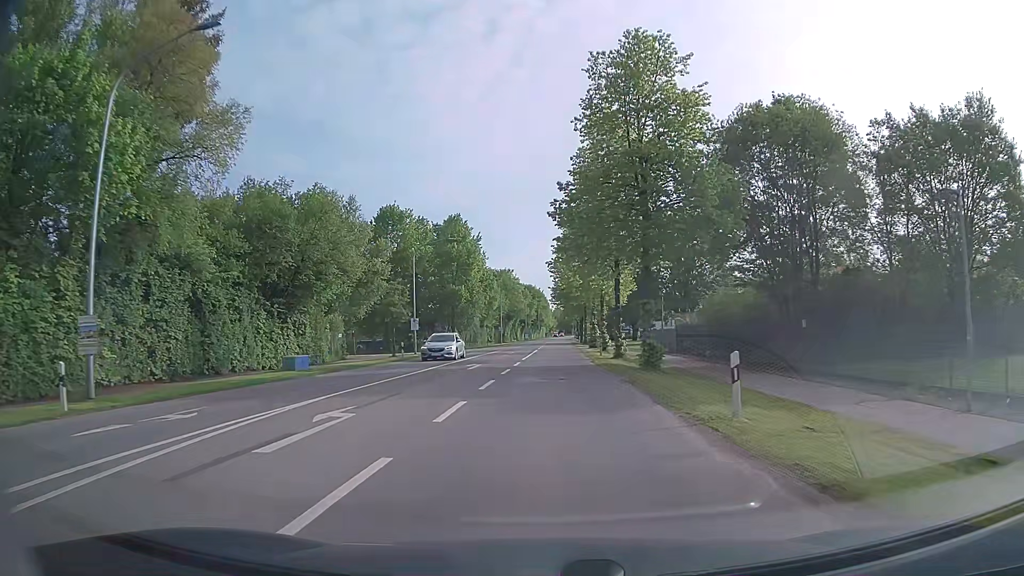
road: tertiary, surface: asphalt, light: Day
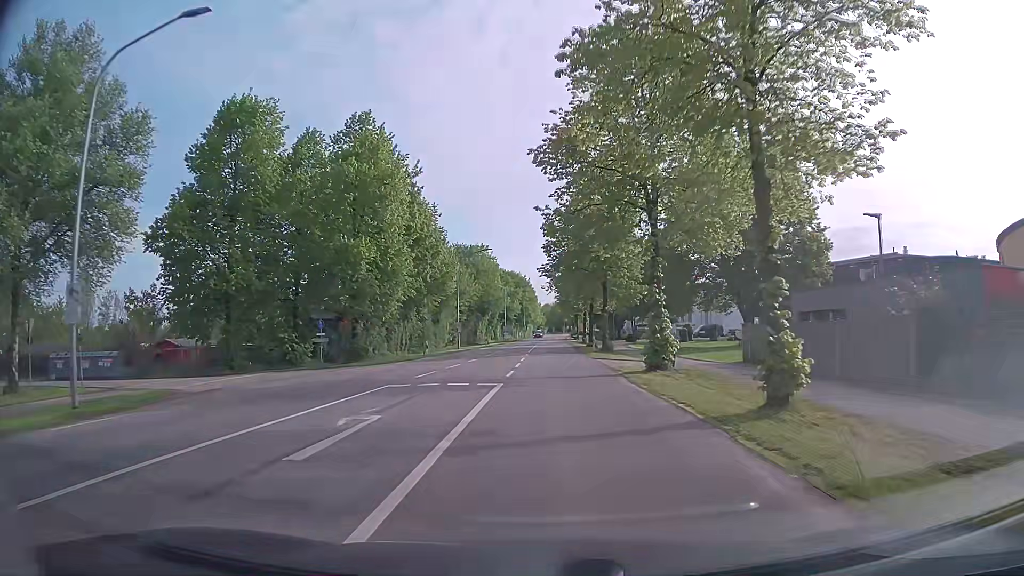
(+0.1, +37.6) m; +1°
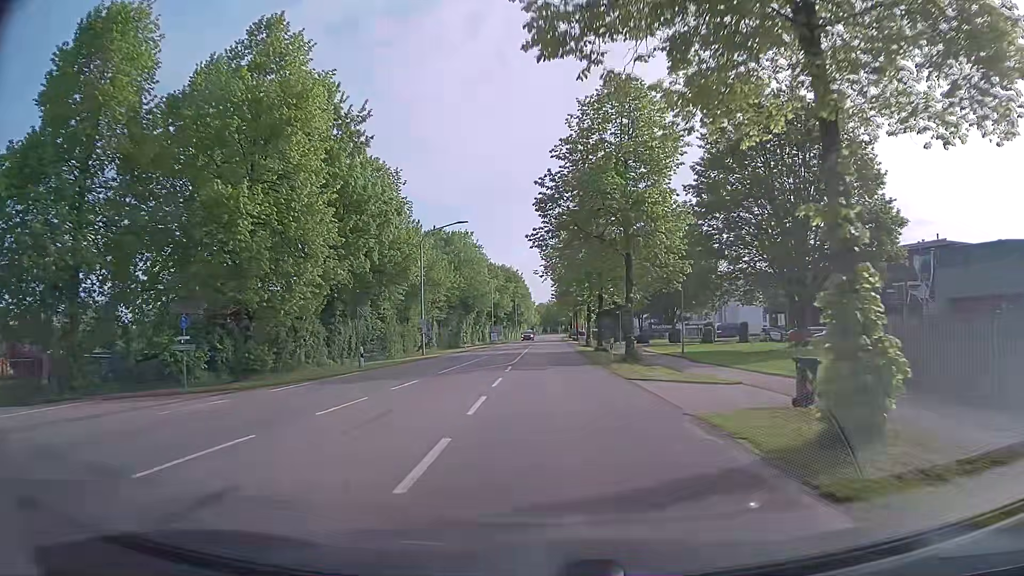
(+0.1, +14.7) m; +1°
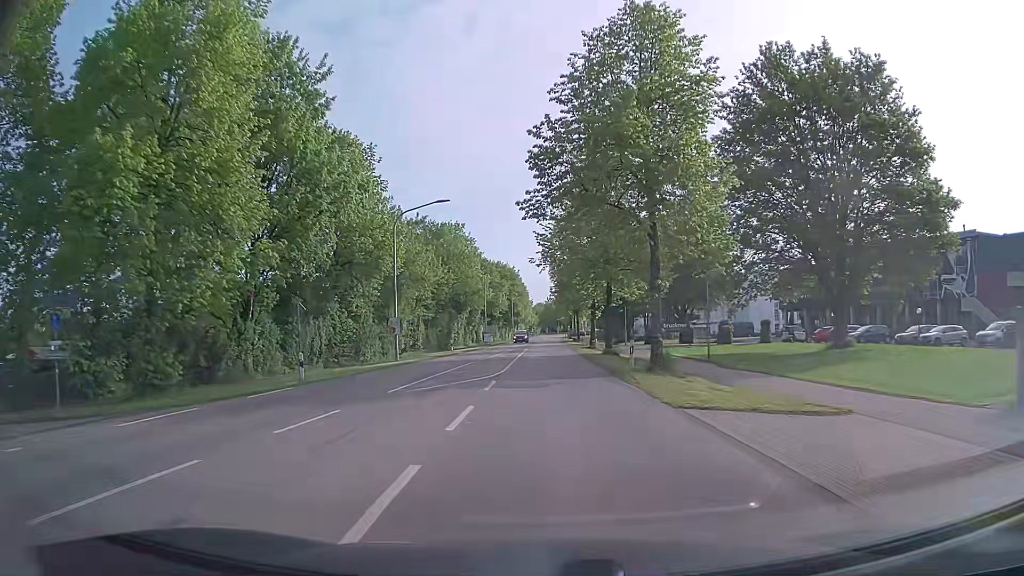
(-0.1, +7.3) m; -1°
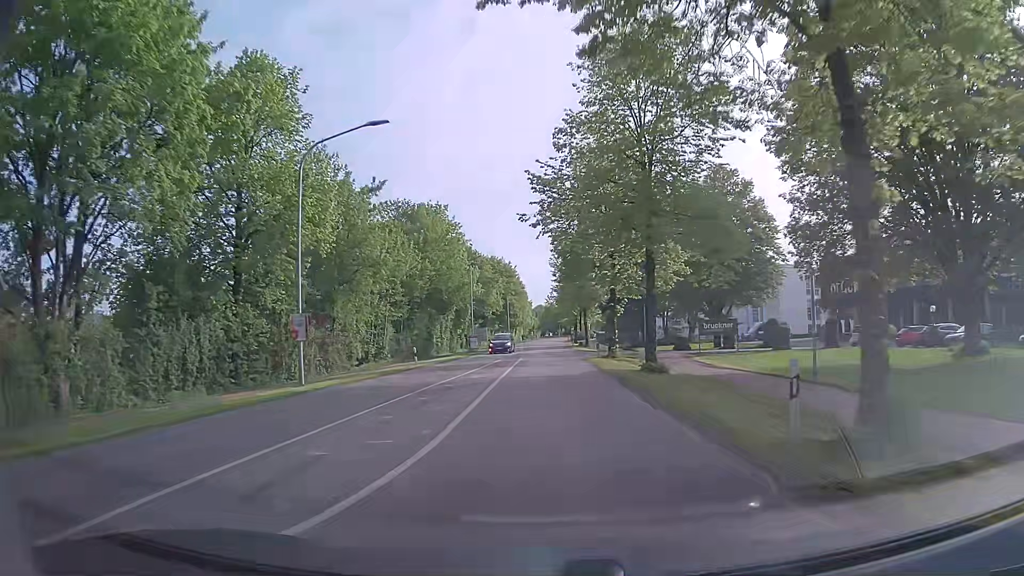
(+0.1, +14.6) m; 0°
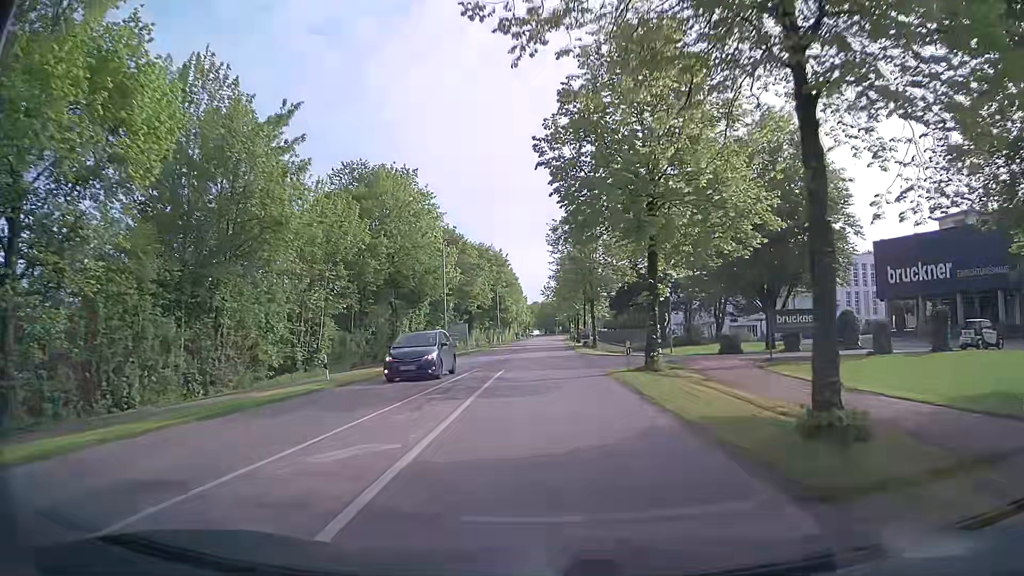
(0.0, +14.7) m; -1°
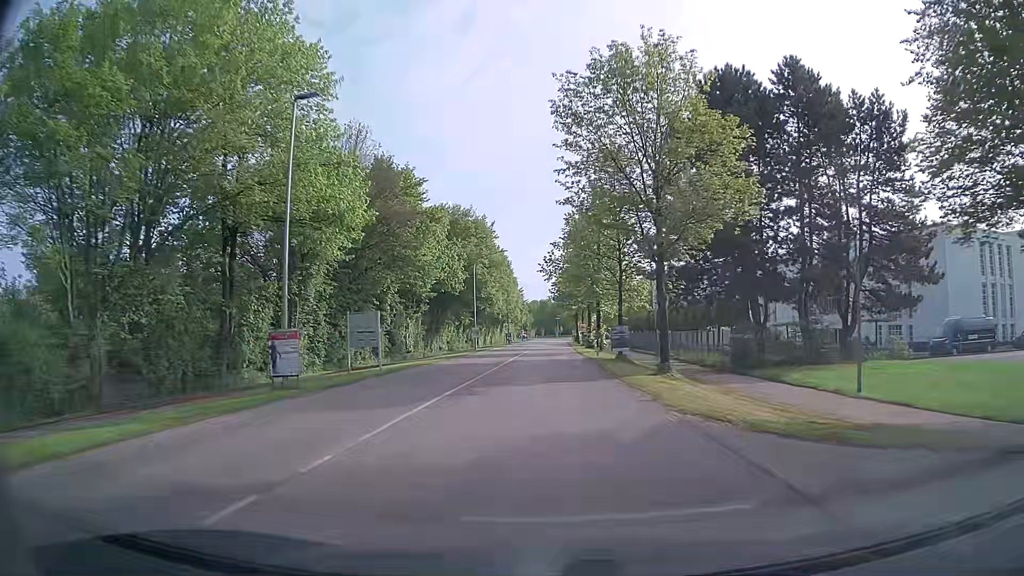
(+0.4, +29.8) m; +1°
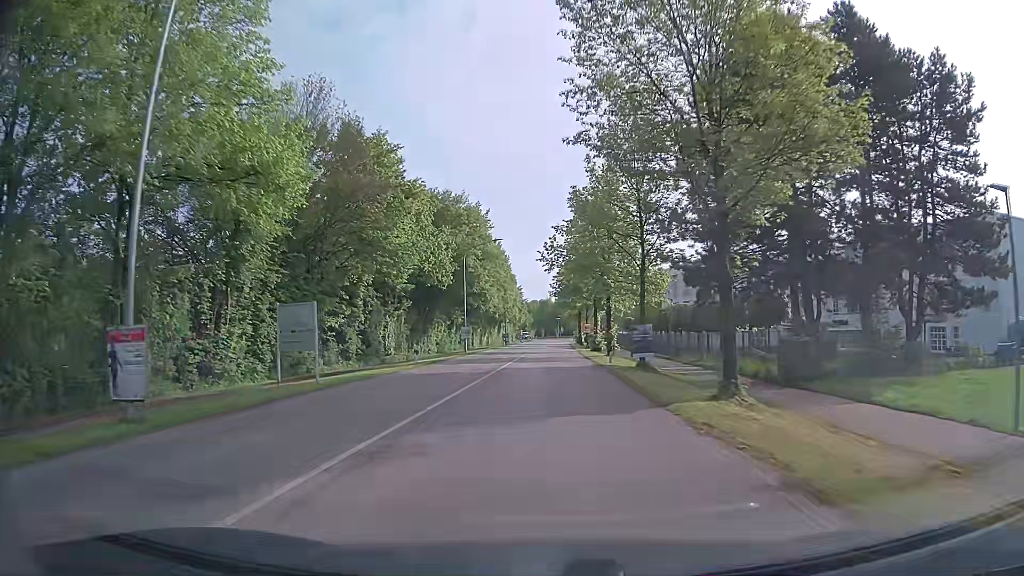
(0.0, +7.5) m; 0°
